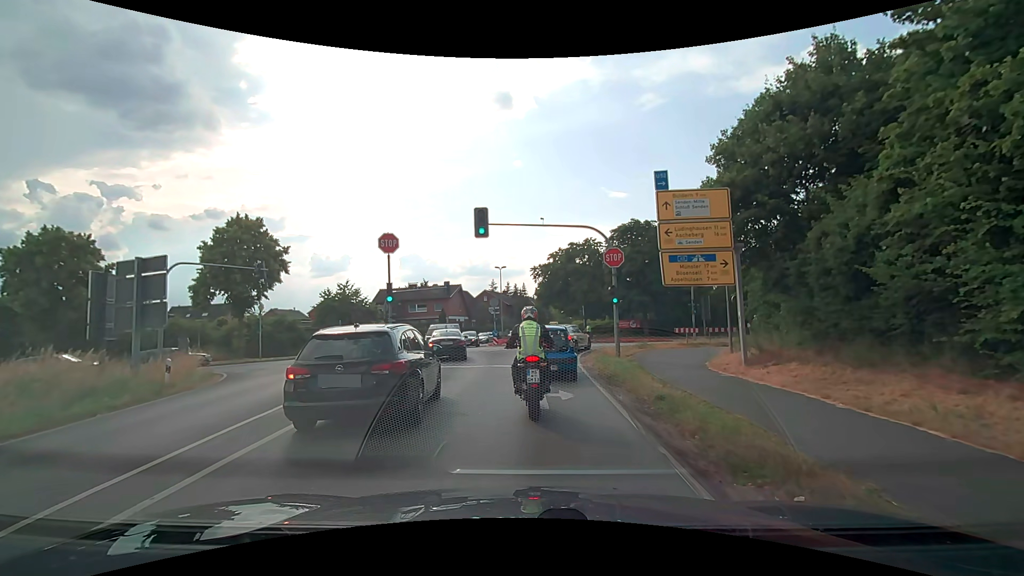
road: secondary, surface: asphalt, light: Day
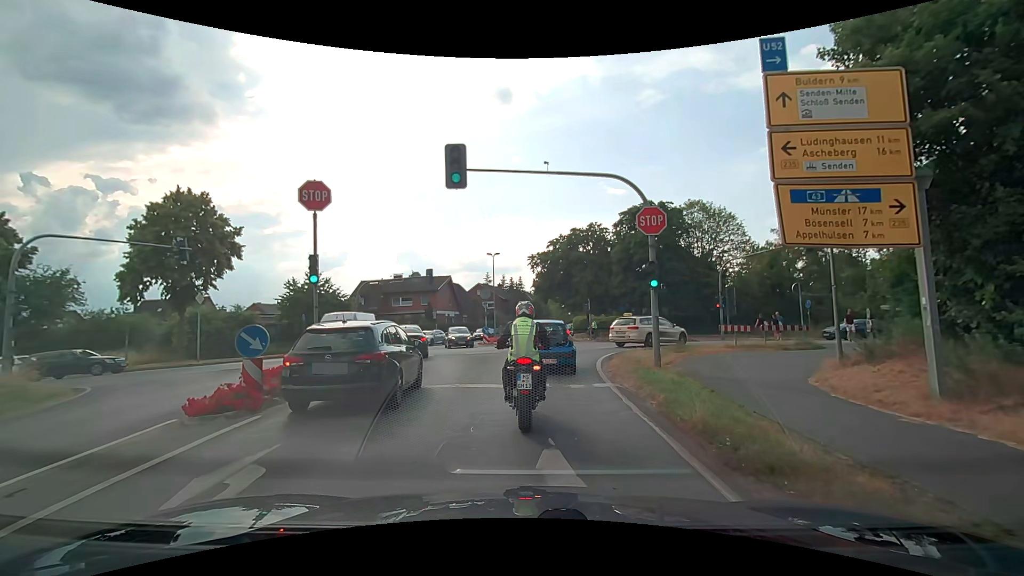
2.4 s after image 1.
(+0.1, +7.3) m; 0°
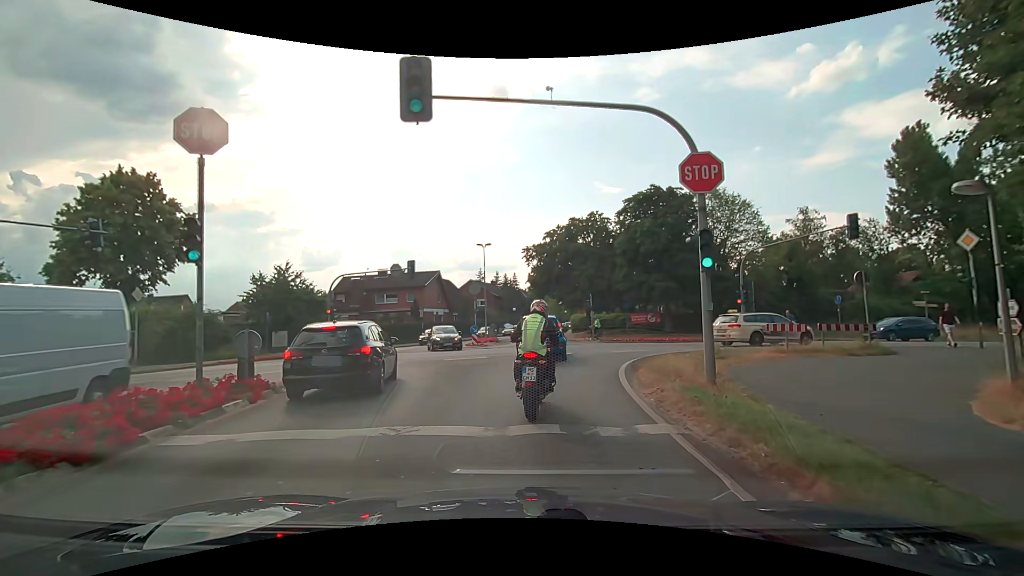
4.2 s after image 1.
(+0.1, +4.8) m; +2°
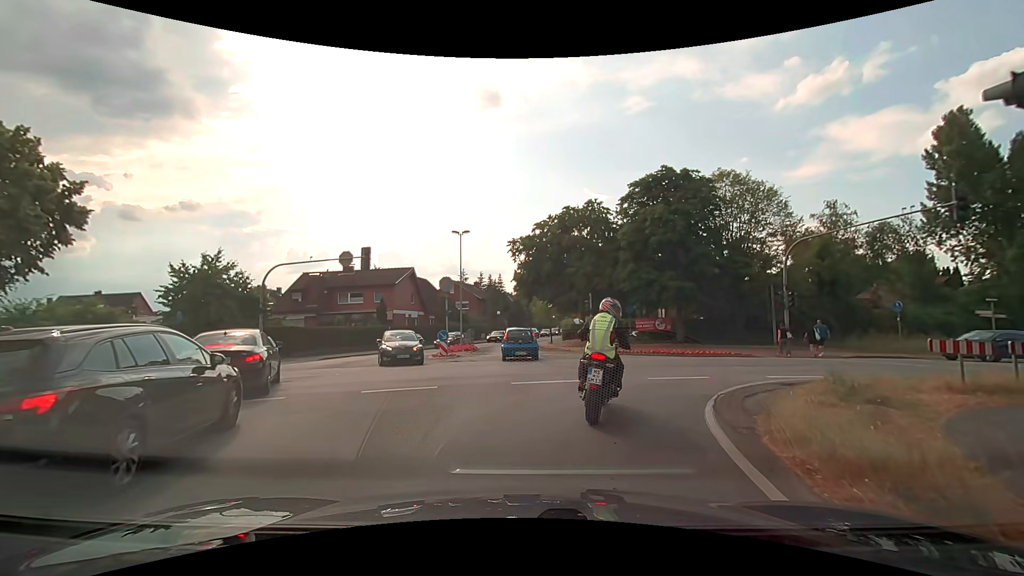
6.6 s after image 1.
(0.0, +7.8) m; 0°
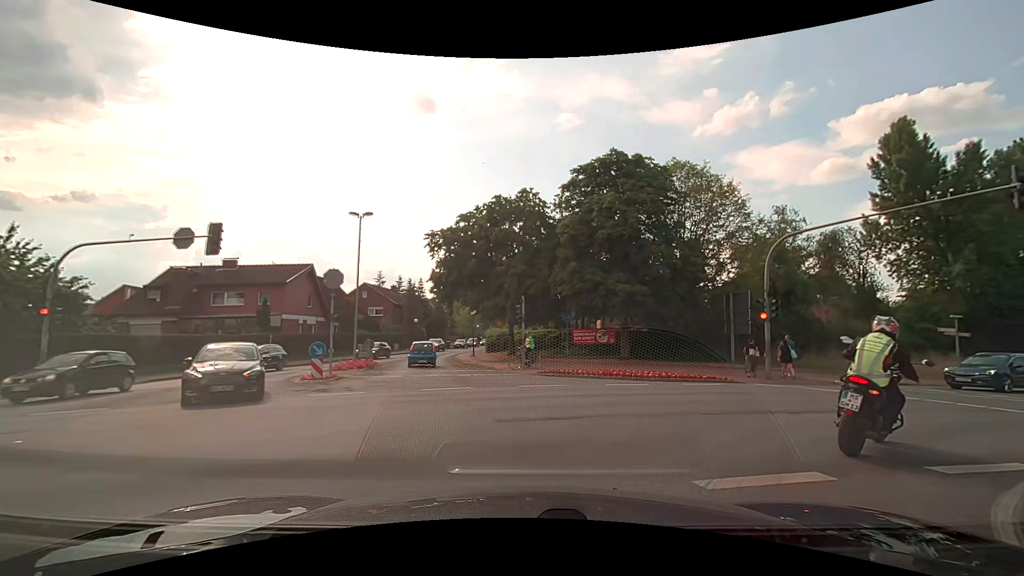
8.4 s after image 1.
(+0.3, +7.3) m; +9°
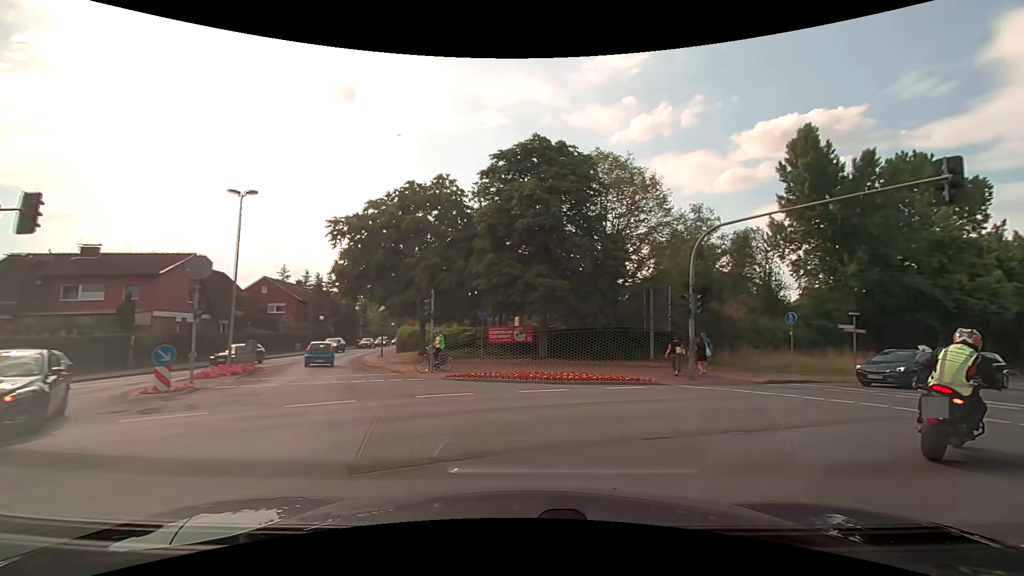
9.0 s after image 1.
(+0.1, +2.6) m; +8°
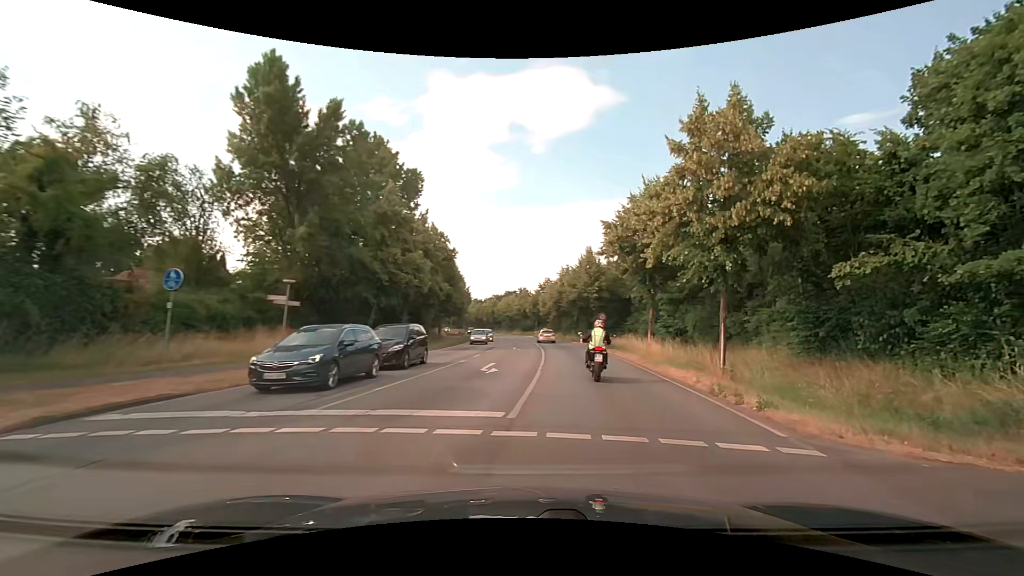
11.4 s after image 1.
(+6.0, +10.3) m; +56°
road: primary
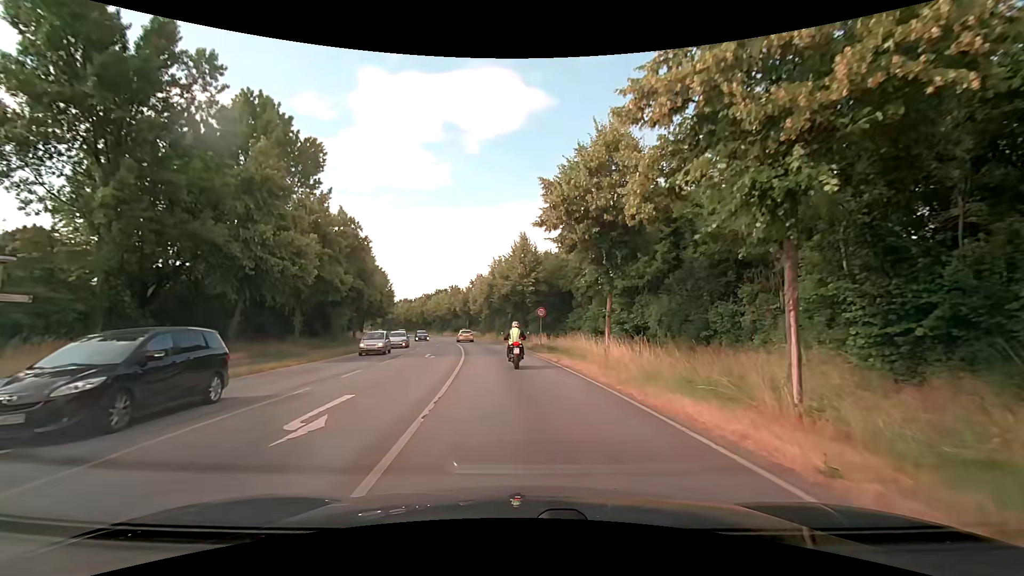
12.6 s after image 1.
(+1.2, +9.3) m; +10°
(0, +10) (0, +20) (-1, +30) (-2, +40) (-4, +50) (-6, +60) (-8, +69) (-10, +79) (-13, +89) (-15, +98) m
